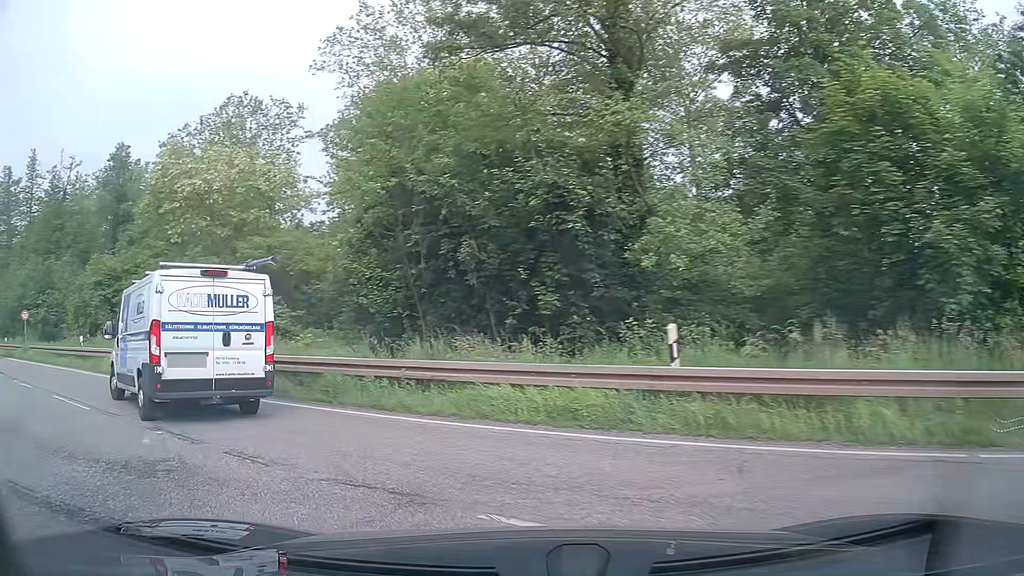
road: unclassified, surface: asphalt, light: Day
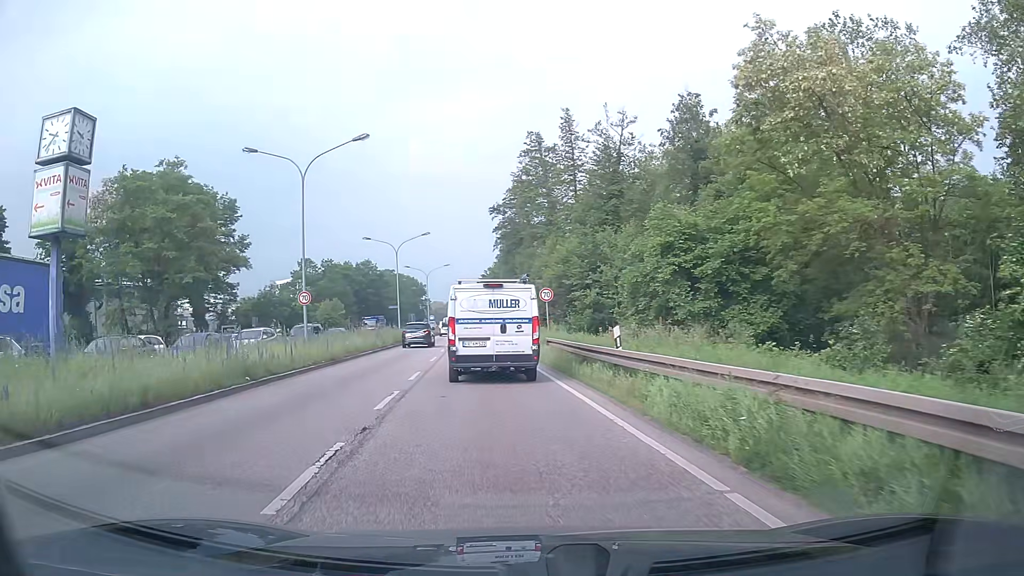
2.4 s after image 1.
(-6.9, +12.7) m; -51°
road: primary
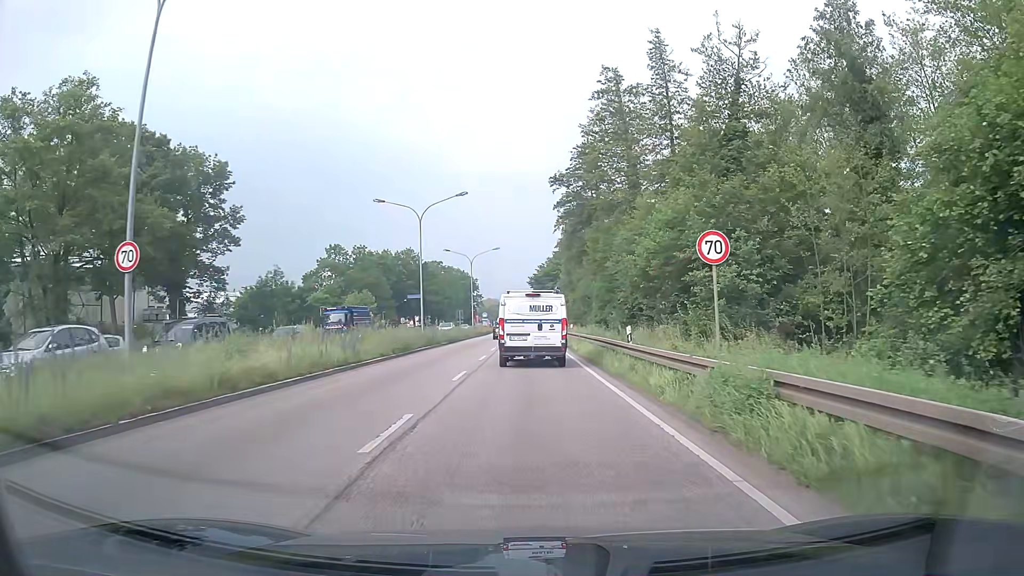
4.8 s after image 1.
(-1.4, +19.2) m; -4°
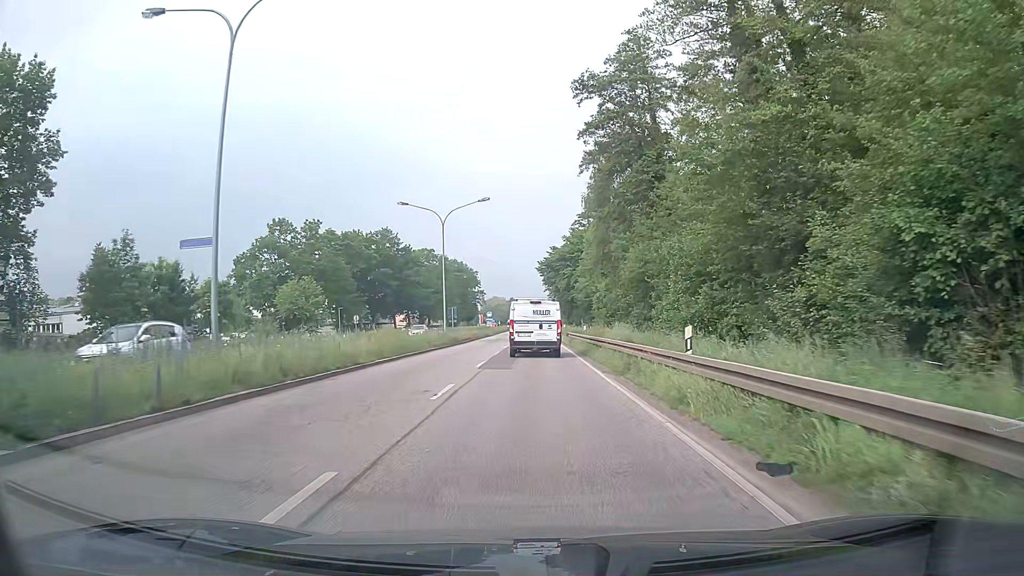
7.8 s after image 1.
(-0.3, +31.5) m; -1°
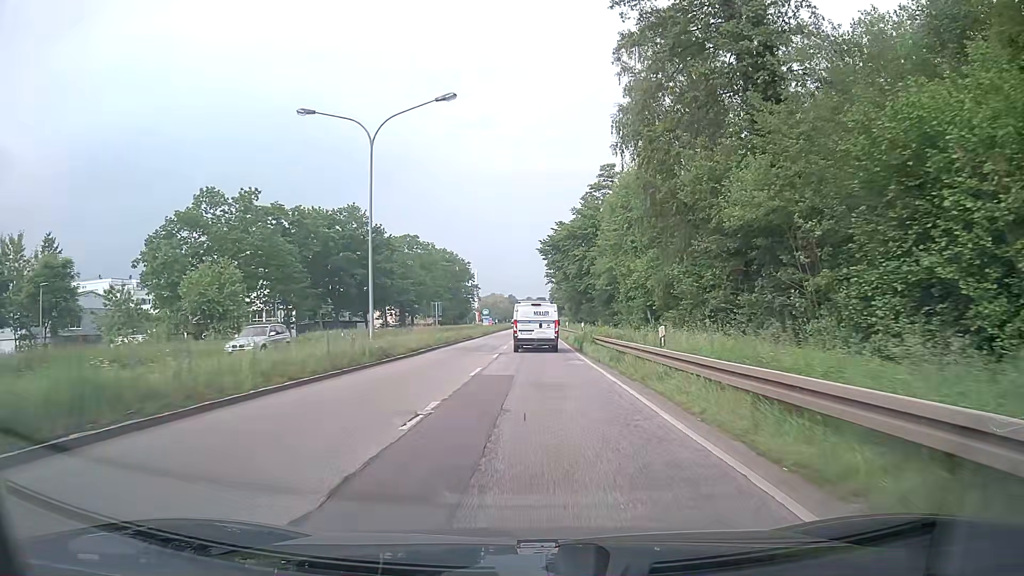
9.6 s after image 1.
(0.0, +21.7) m; 0°
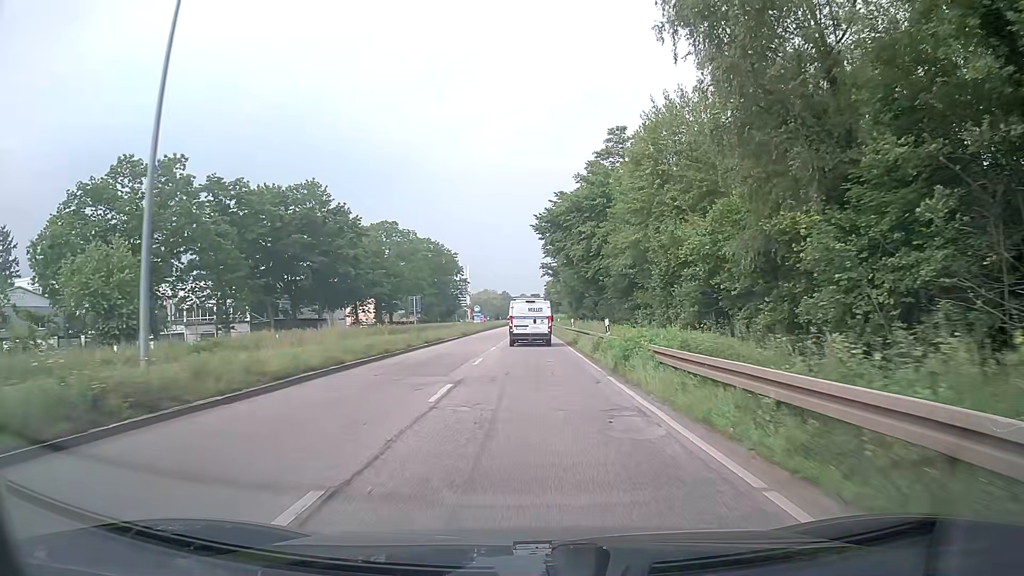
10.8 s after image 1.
(+0.2, +15.3) m; +1°
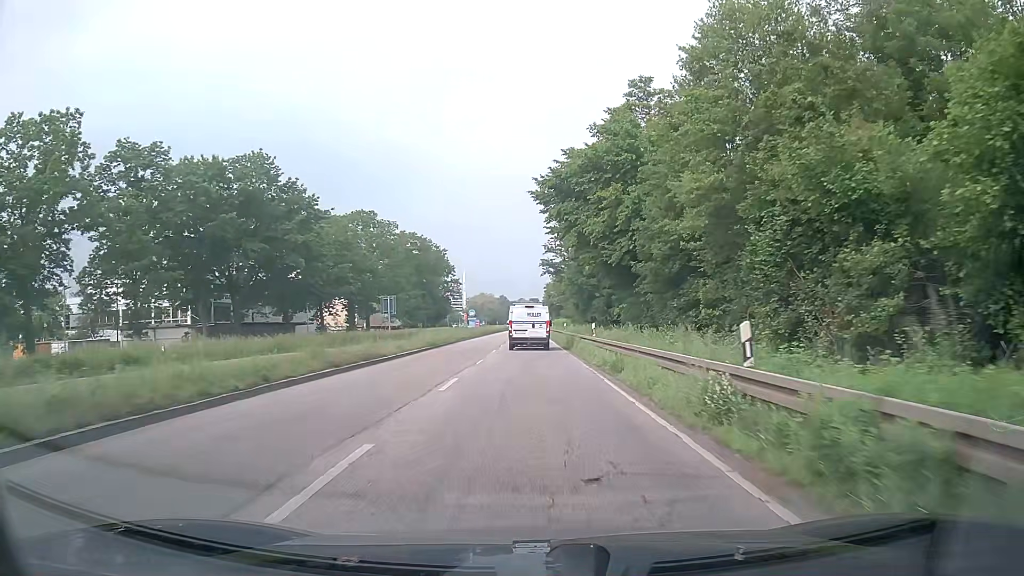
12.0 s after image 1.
(0.0, +16.0) m; 0°
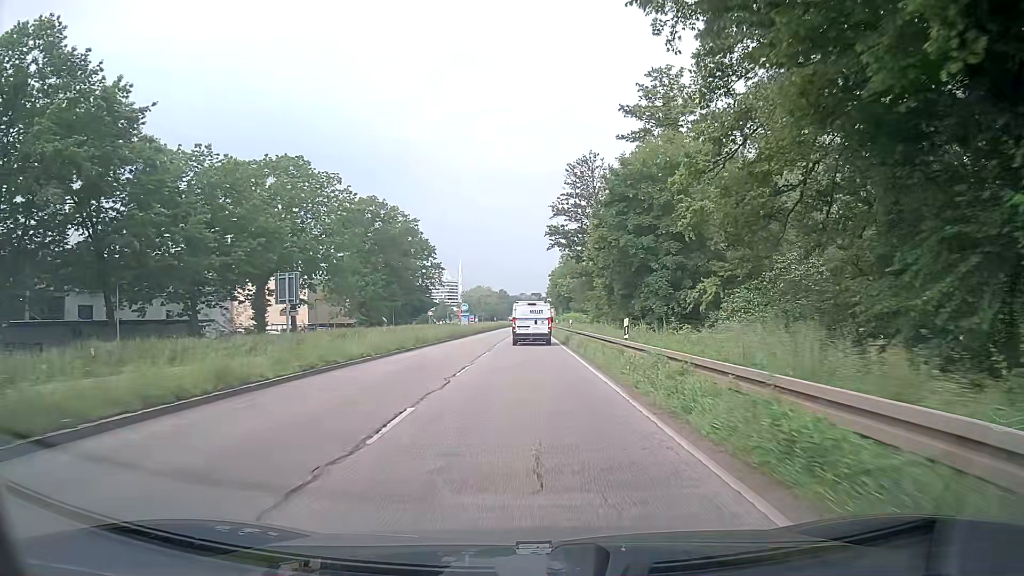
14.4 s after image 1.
(-0.3, +33.2) m; -1°
(0, +10) (0, +20) (0, +30) (0, +40) (0, +50) (+1, +60) (+1, +70) (+1, +80) (+1, +90) (+1, +100) m
